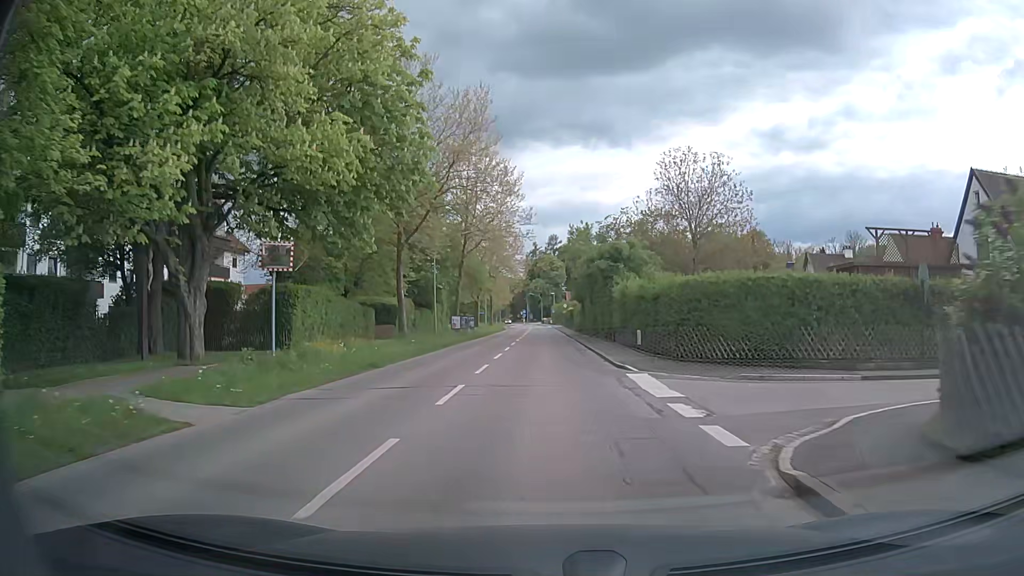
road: secondary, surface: asphalt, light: Day
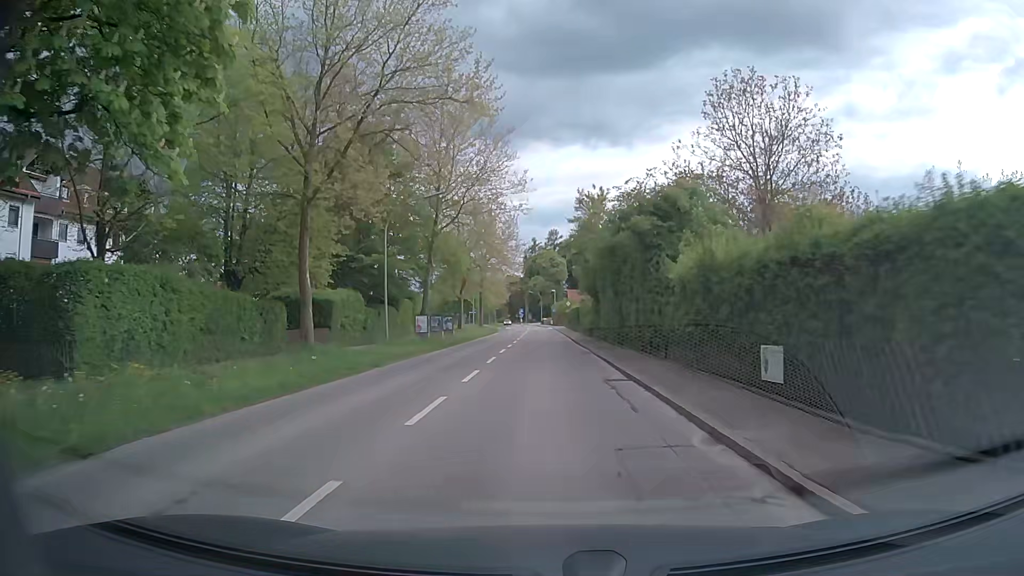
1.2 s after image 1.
(+0.1, +14.2) m; 0°
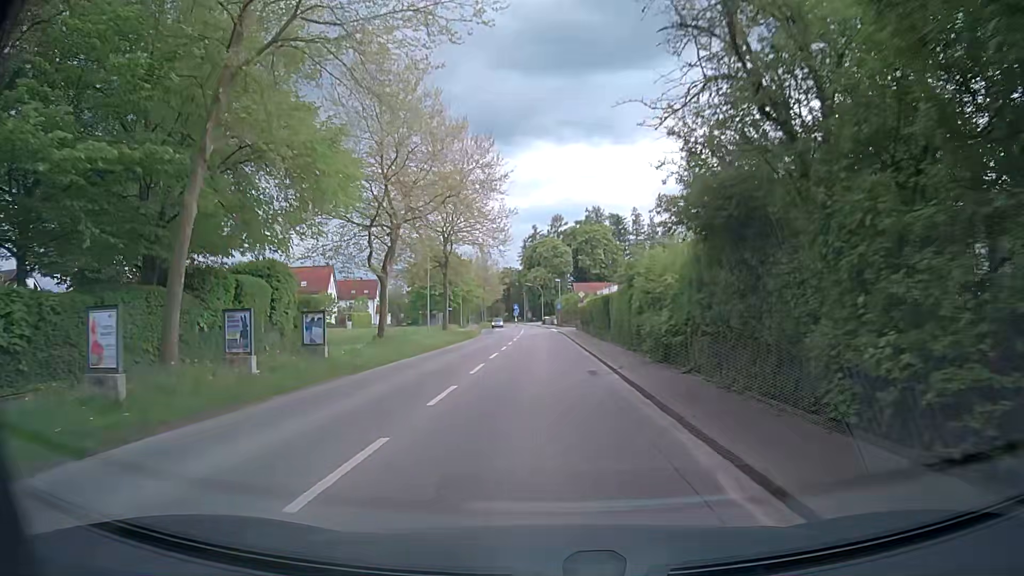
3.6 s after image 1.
(-0.1, +28.2) m; -1°
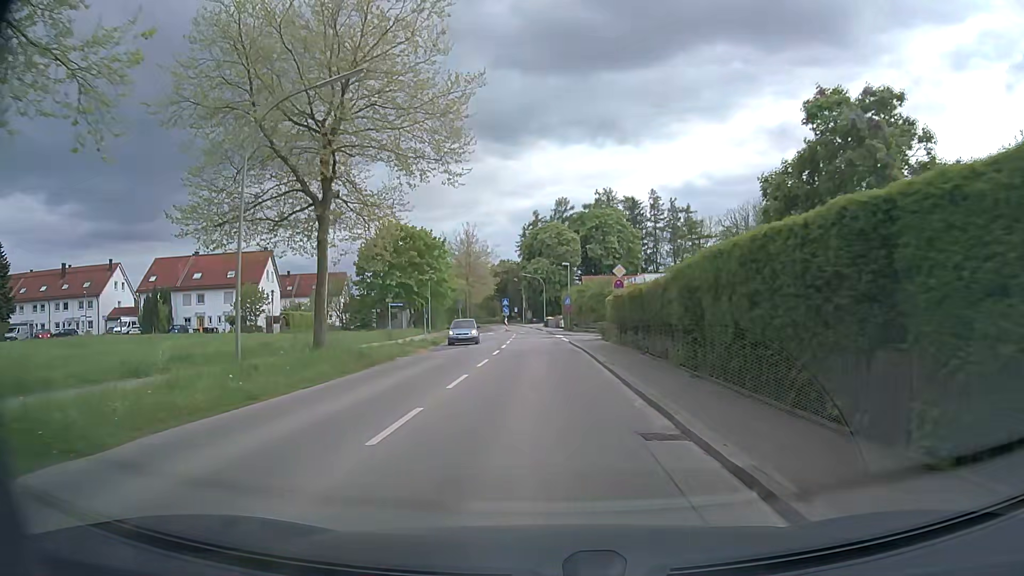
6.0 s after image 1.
(+0.5, +27.8) m; +1°
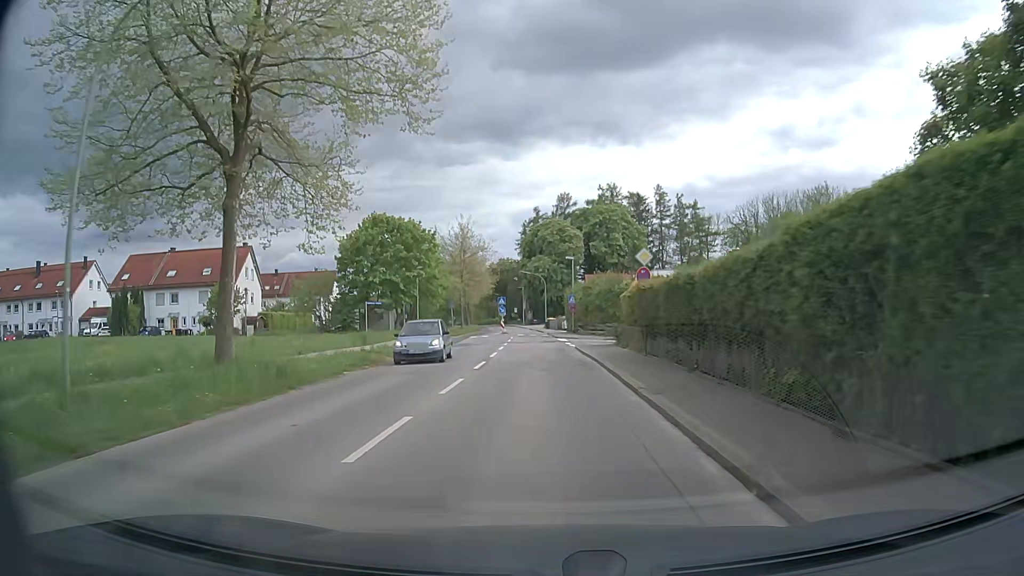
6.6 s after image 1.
(0.0, +6.9) m; 0°
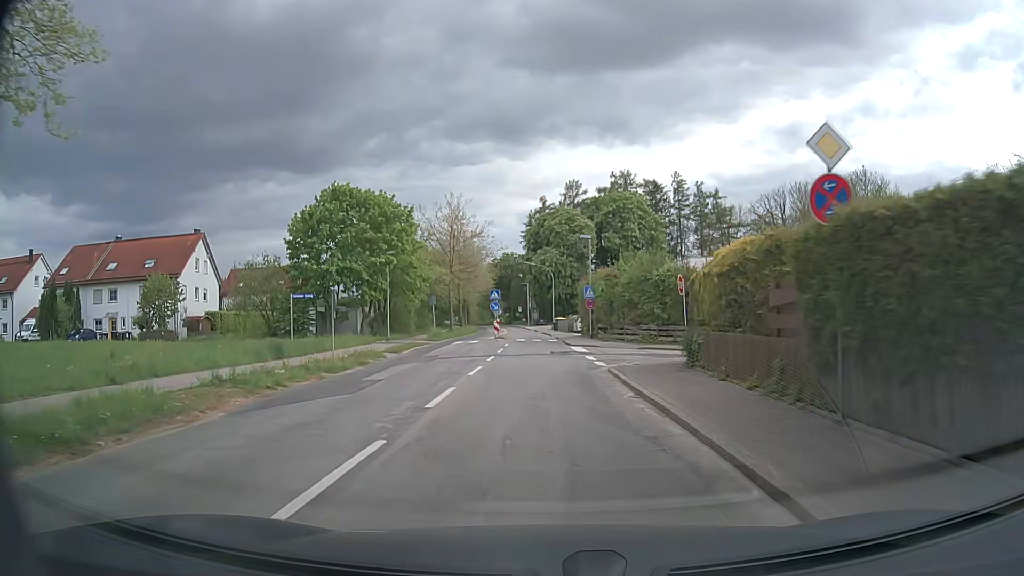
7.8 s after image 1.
(-0.1, +13.7) m; -1°
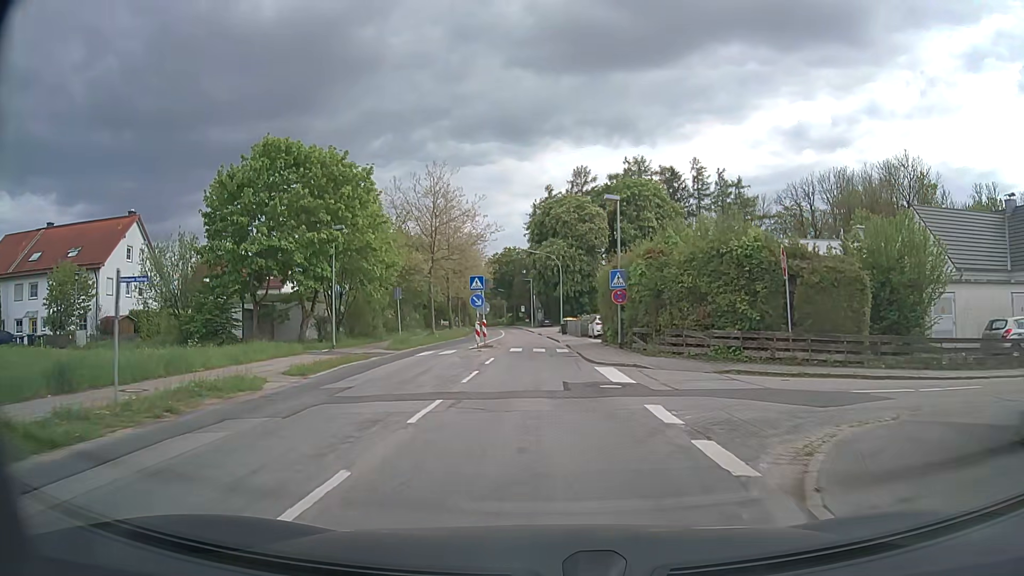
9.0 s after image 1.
(-0.1, +13.5) m; 0°
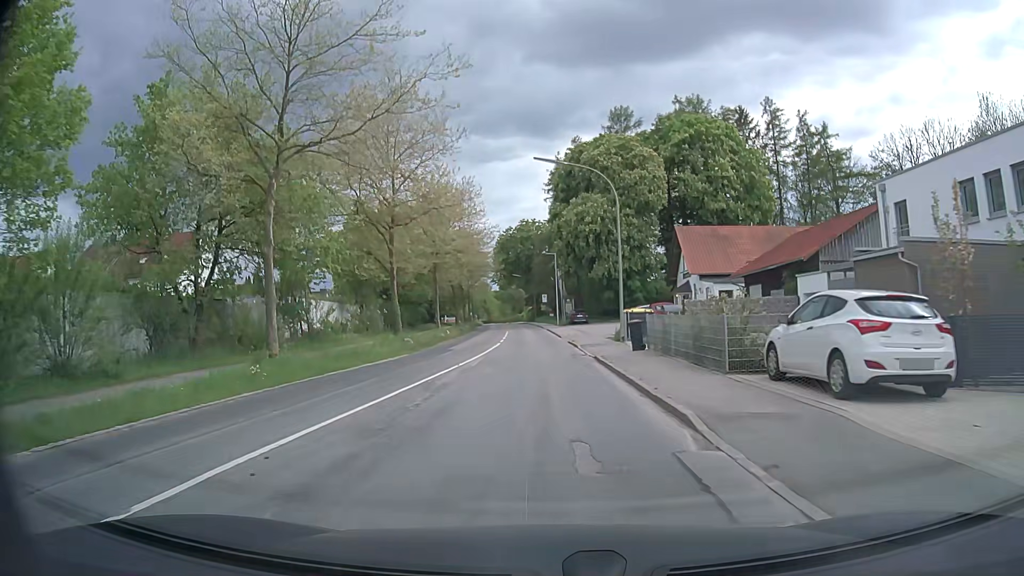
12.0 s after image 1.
(-0.7, +33.4) m; -3°
